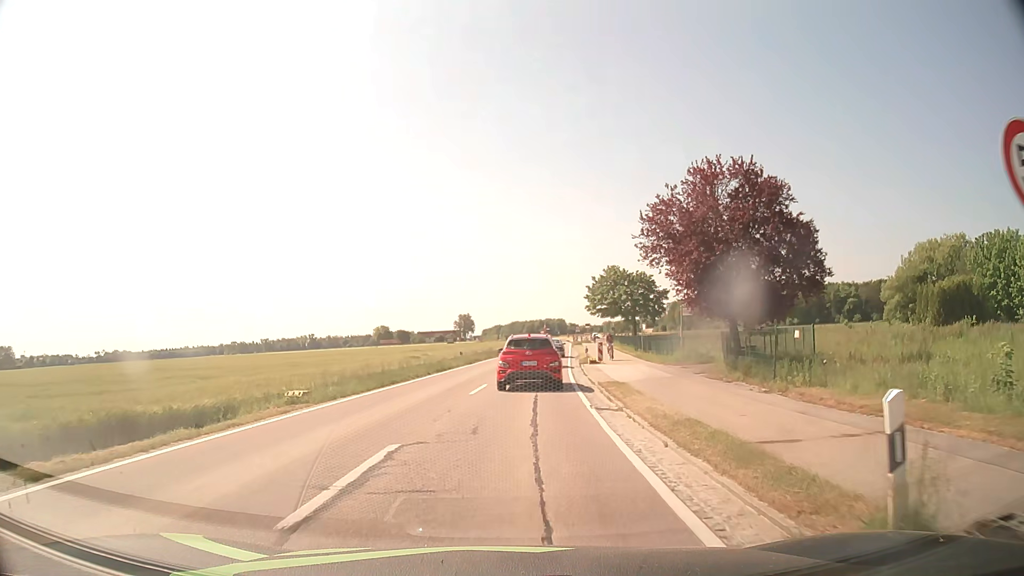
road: tertiary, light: Day
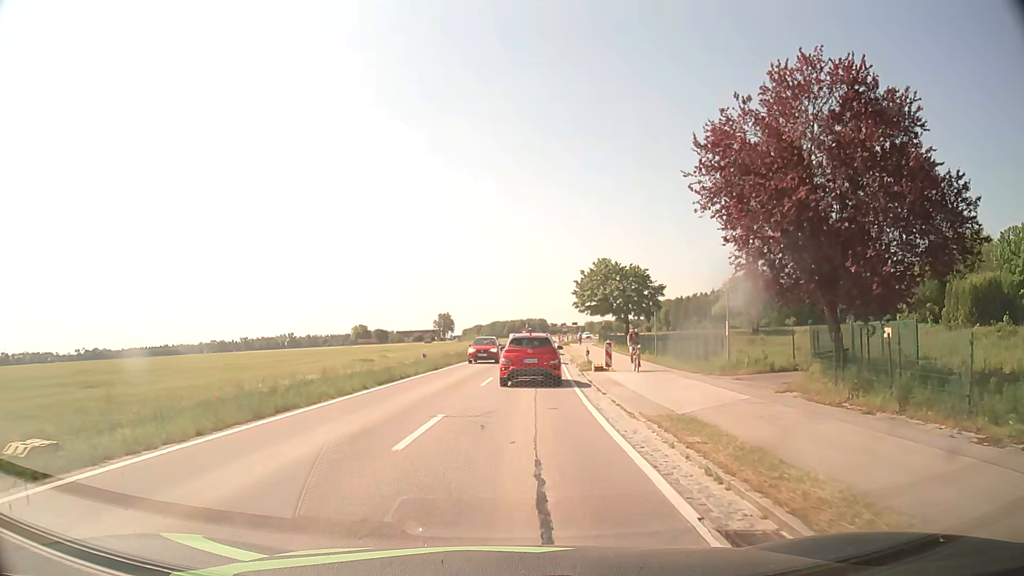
(+0.2, +9.5) m; +2°
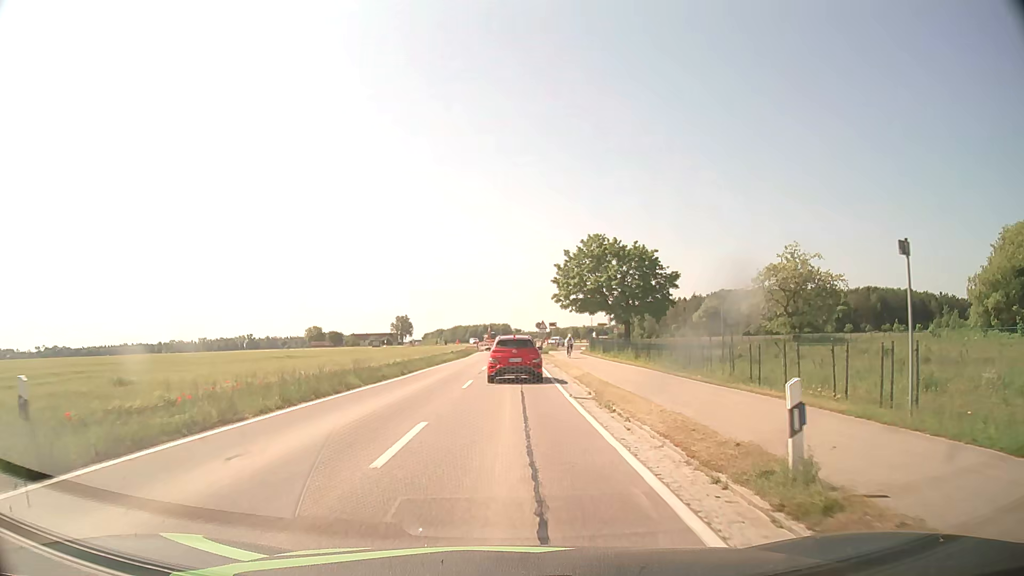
(+0.8, +26.0) m; +3°
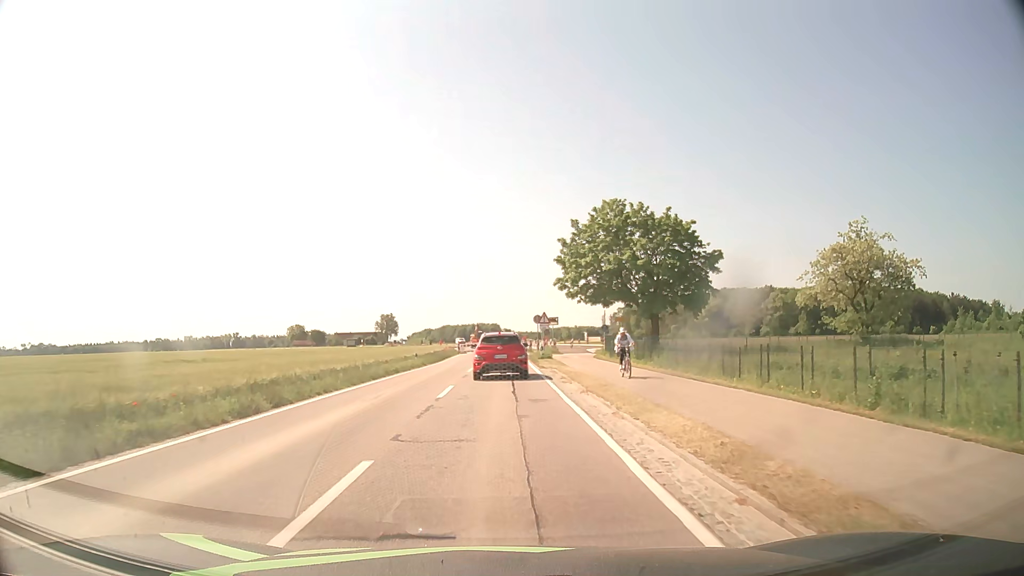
(+0.2, +16.9) m; +1°
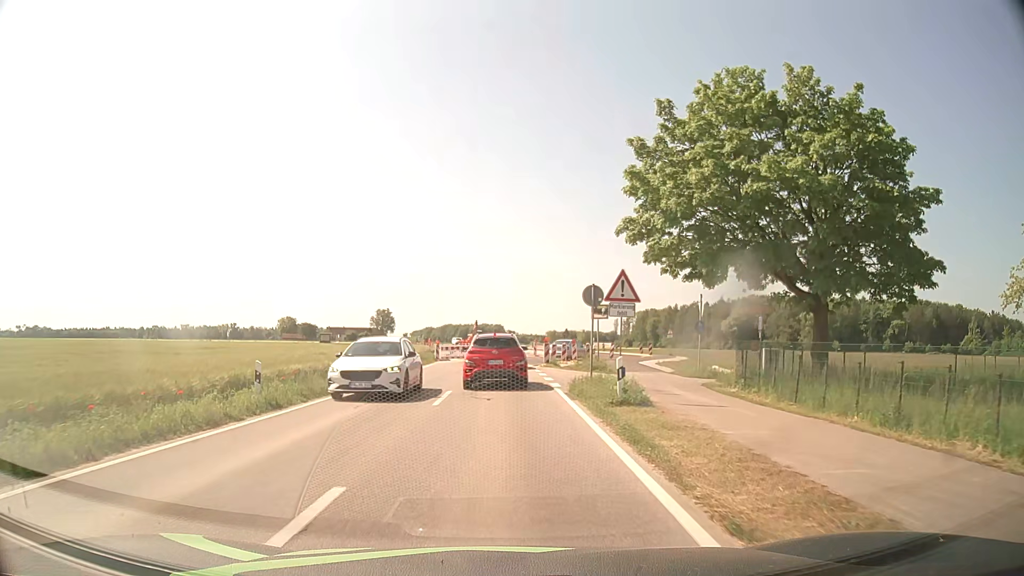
(-0.1, +26.6) m; 0°
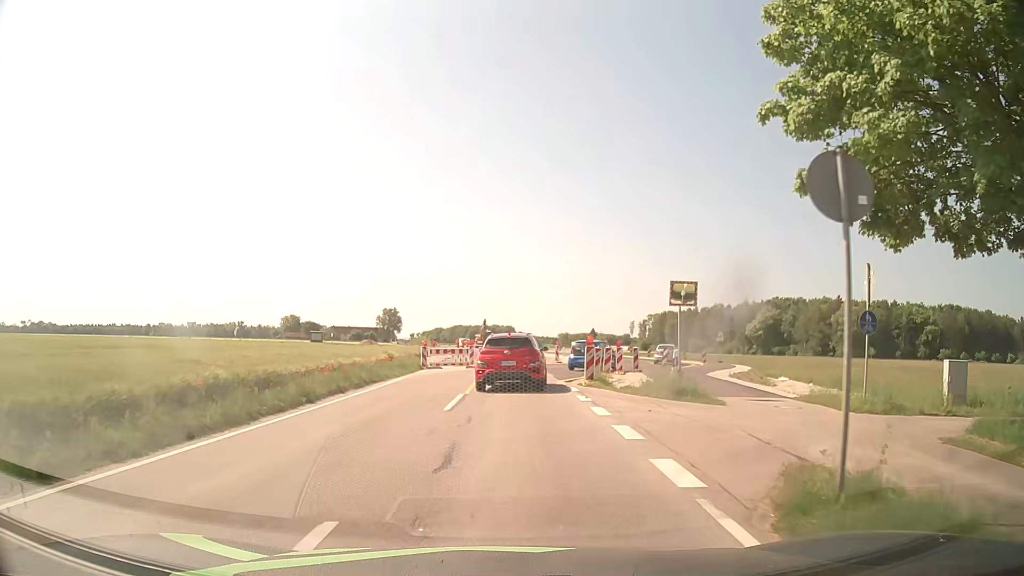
(-0.1, +13.7) m; -1°
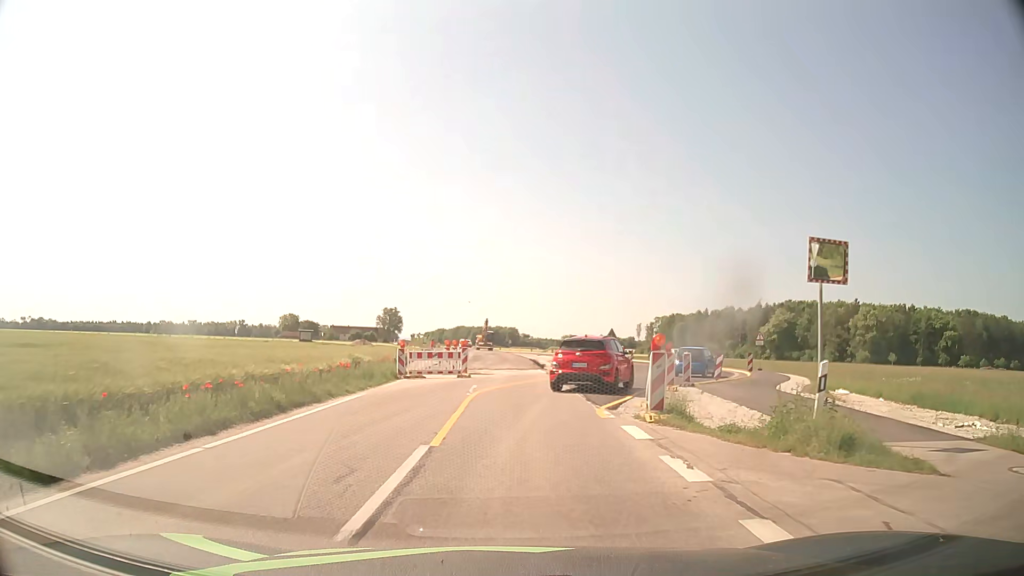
(0.0, +8.8) m; -1°
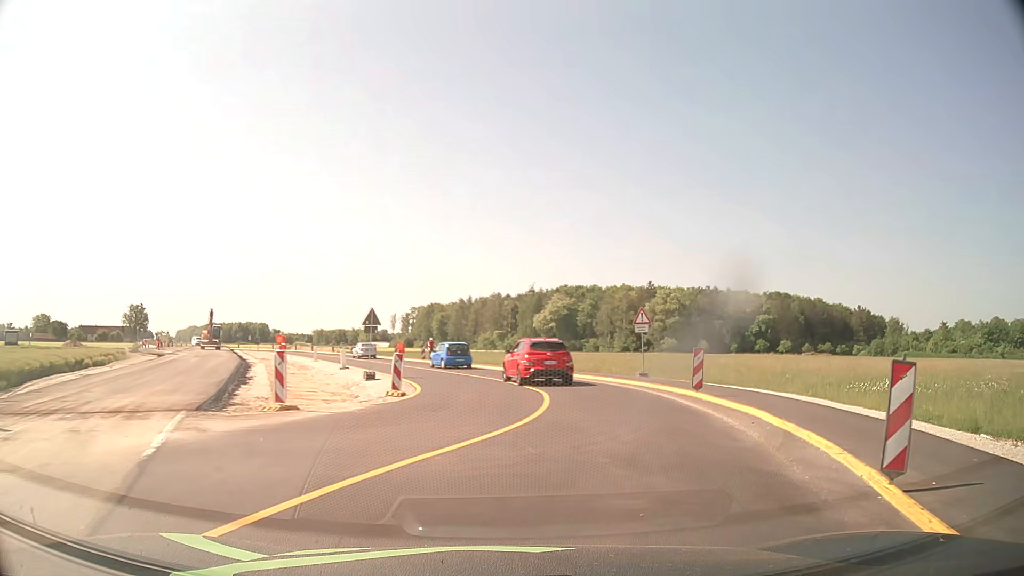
(+2.7, +23.0) m; +21°
